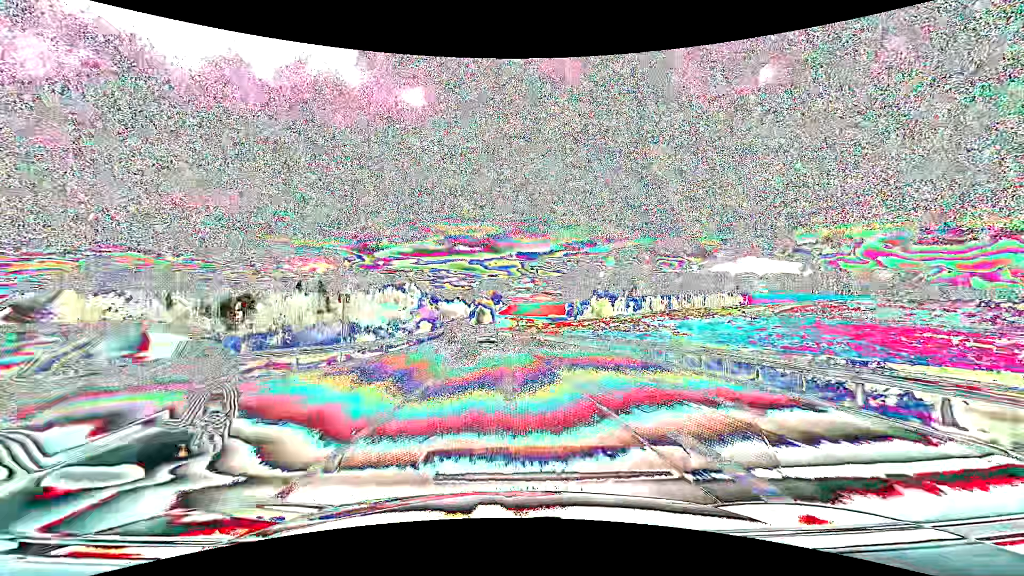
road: primary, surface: asphalt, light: Day
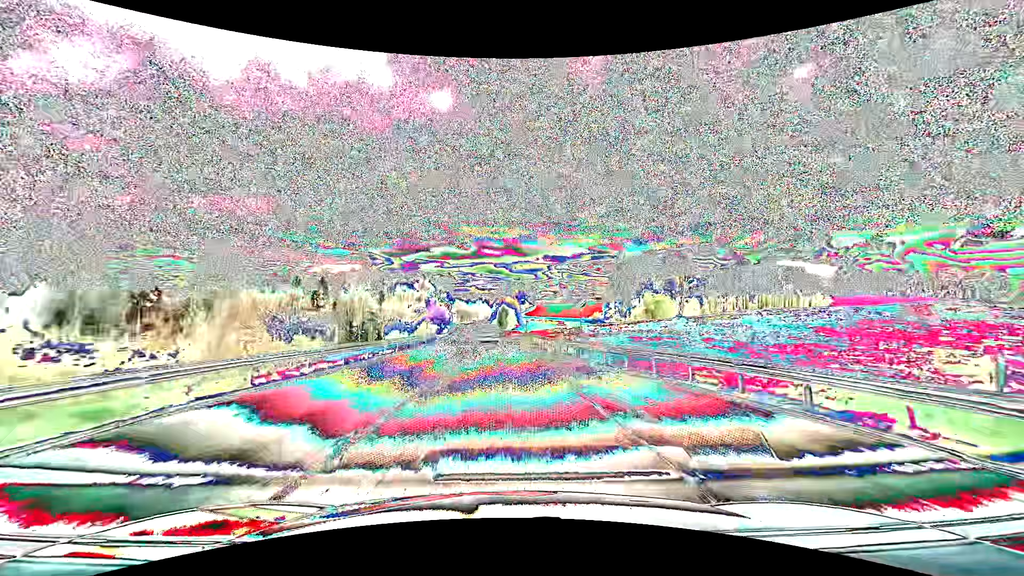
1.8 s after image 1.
(-1.0, +38.2) m; -3°
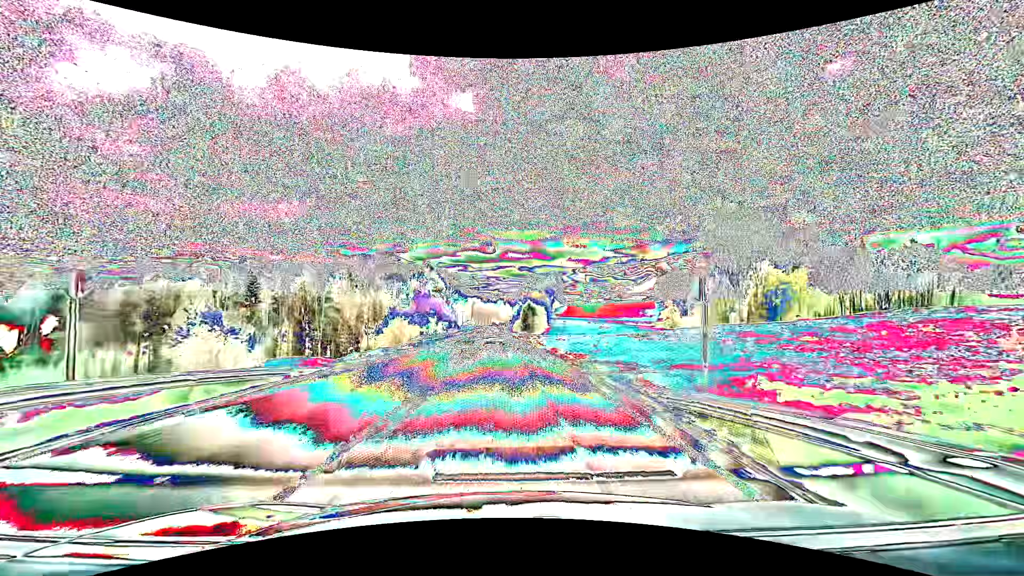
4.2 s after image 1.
(-1.3, +50.9) m; -3°
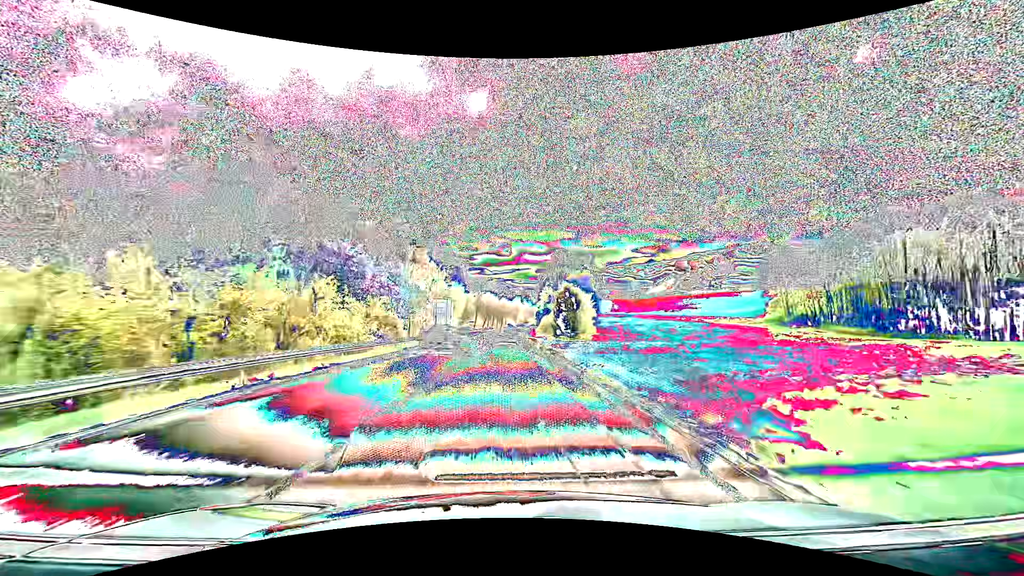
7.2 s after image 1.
(-1.3, +64.6) m; -2°
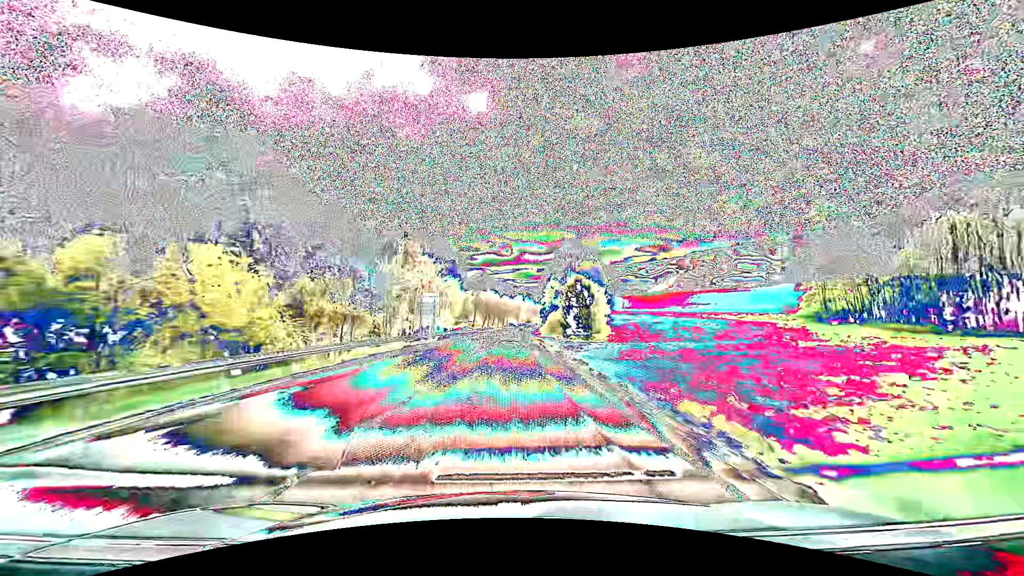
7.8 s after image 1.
(0.0, +13.1) m; 0°
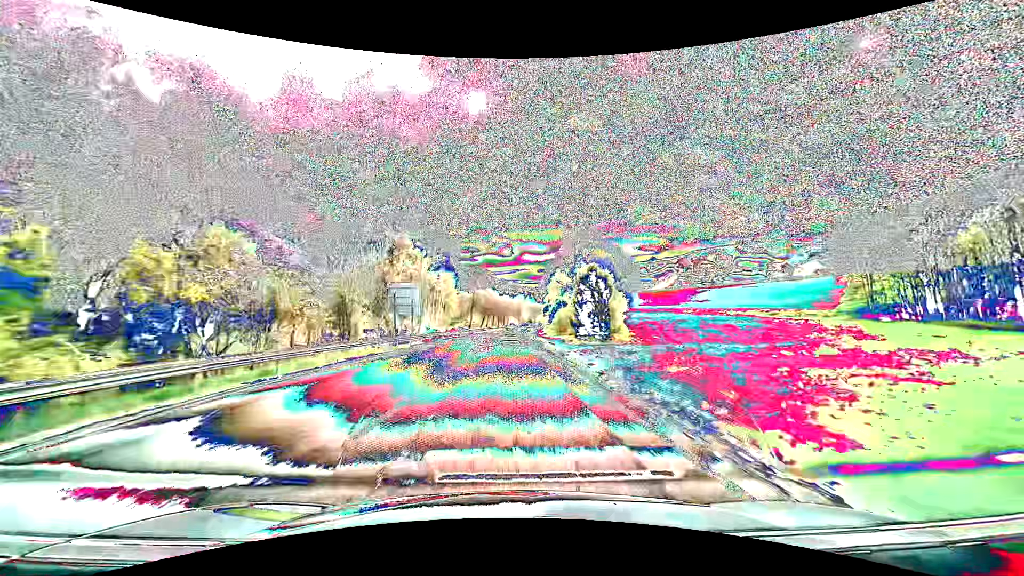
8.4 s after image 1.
(0.0, +13.1) m; 0°
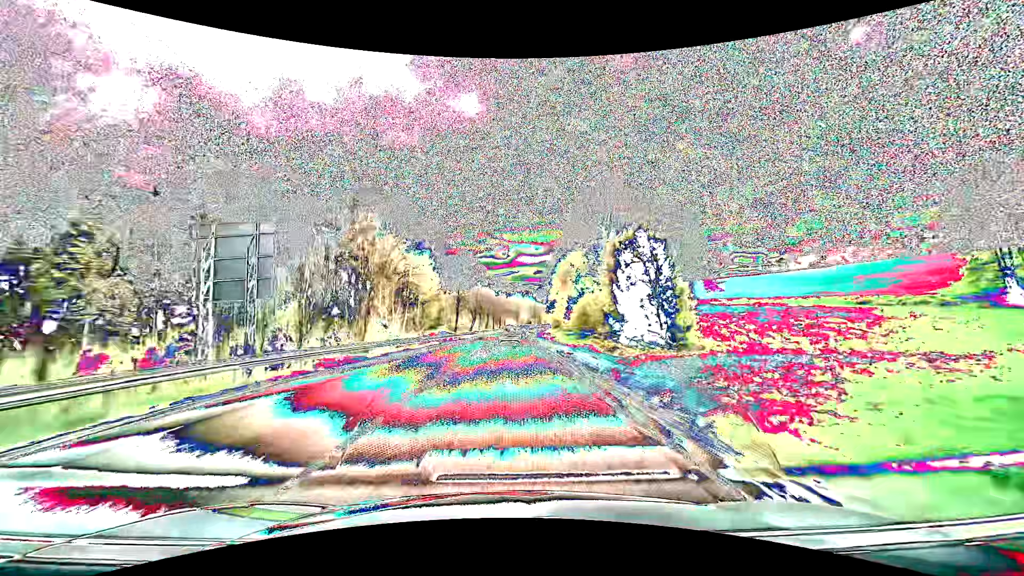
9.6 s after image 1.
(0.0, +26.4) m; 0°
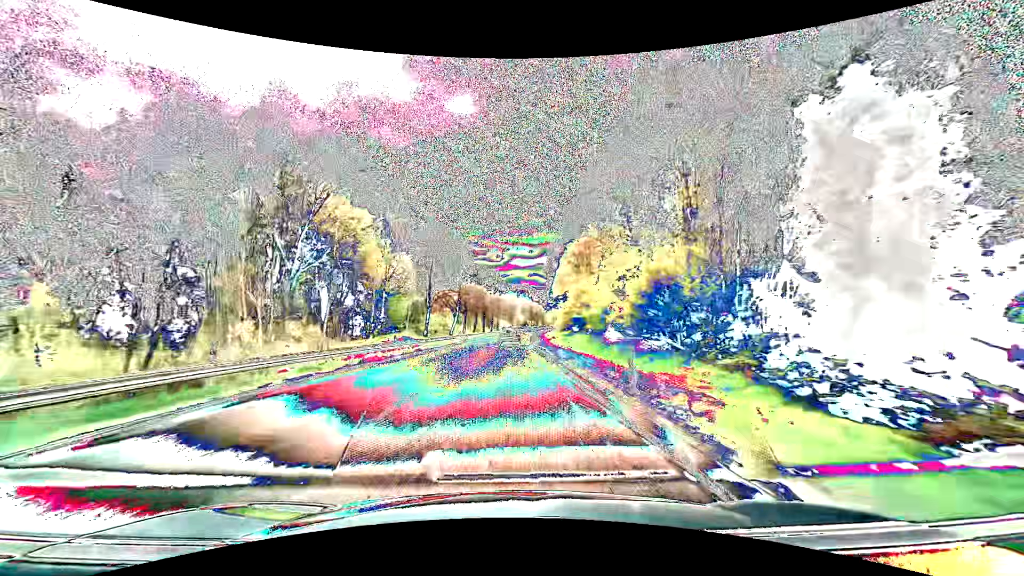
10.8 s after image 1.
(+0.1, +26.7) m; +1°
(0, +10) (0, +20) (0, +30) (0, +40) (+1, +50) (+1, +60) (+1, +70) (+2, +80) (+2, +90) (+3, +100) m
